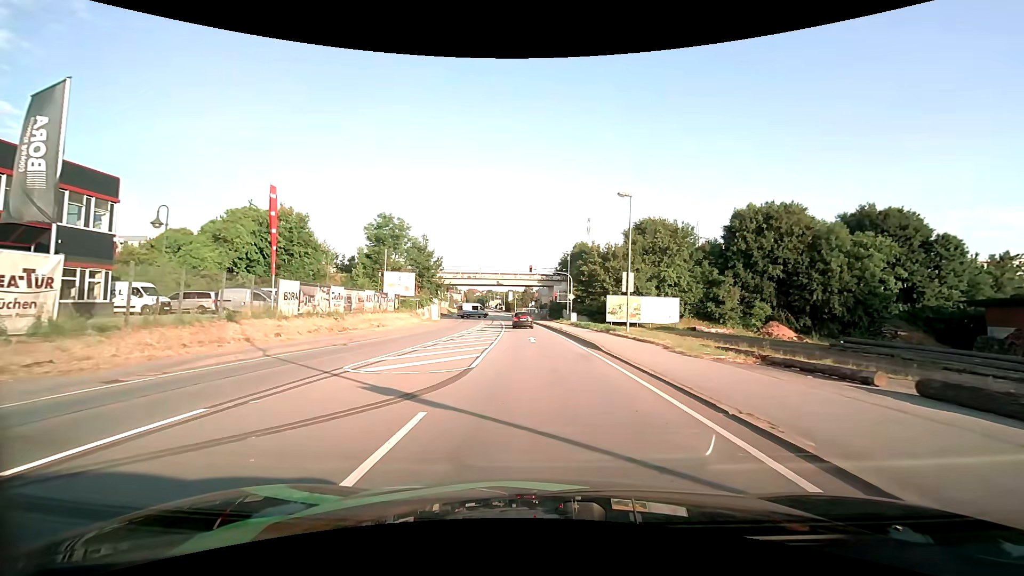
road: primary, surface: asphalt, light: Day
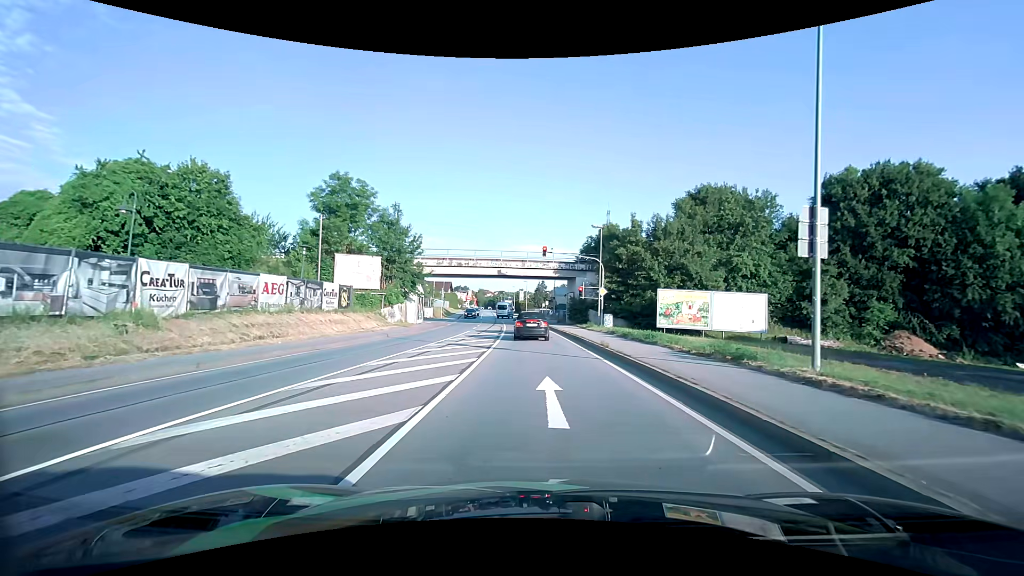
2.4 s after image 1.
(-0.2, +17.3) m; -2°
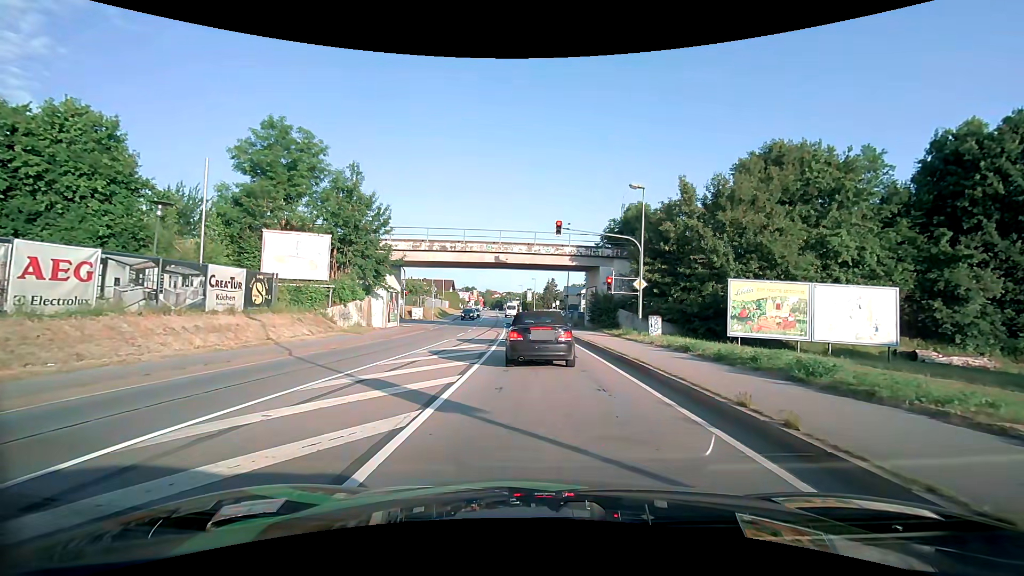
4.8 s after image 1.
(-0.1, +11.7) m; -1°
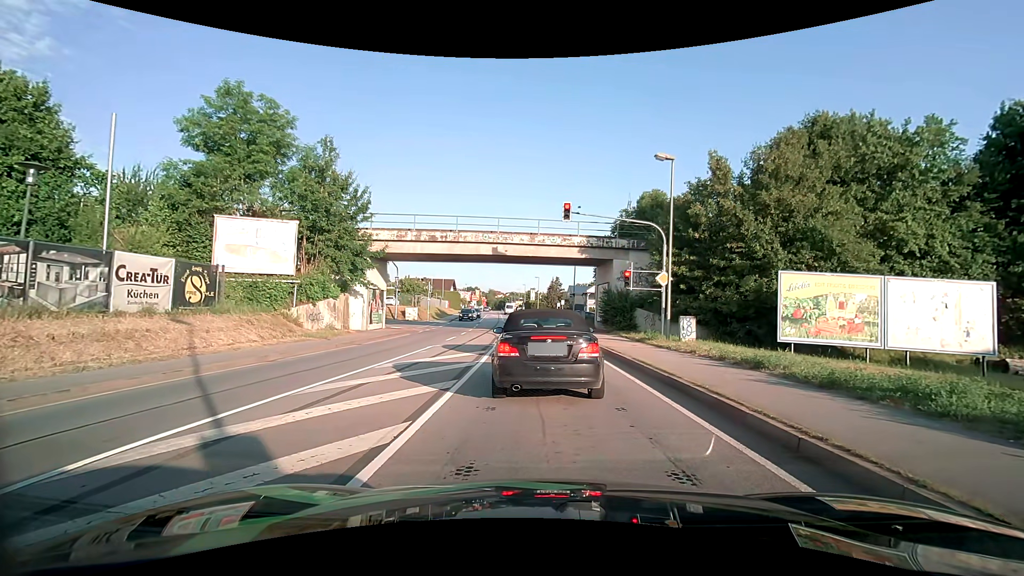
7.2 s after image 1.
(0.0, +4.3) m; -1°
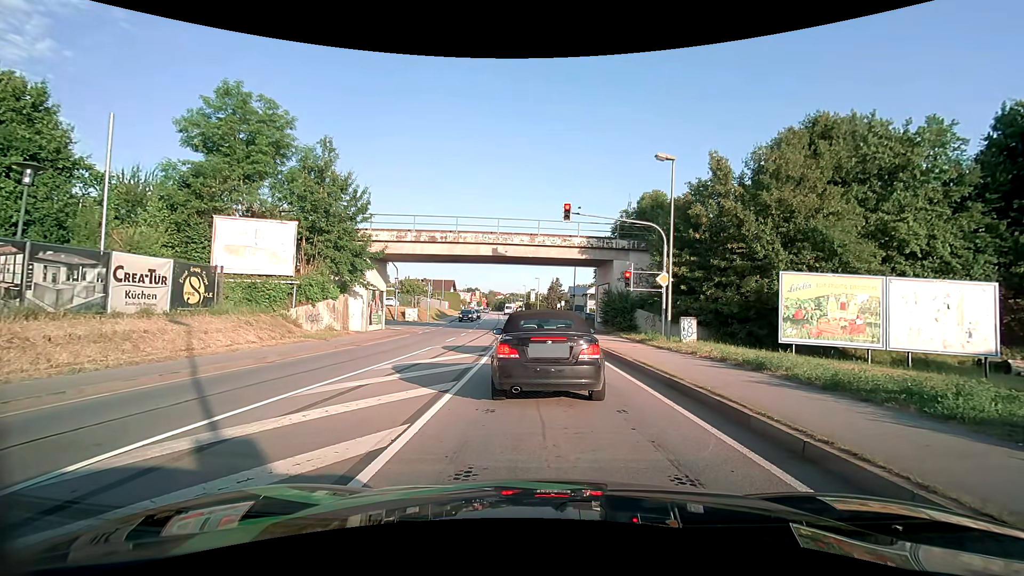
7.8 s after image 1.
(0.0, +0.1) m; 0°
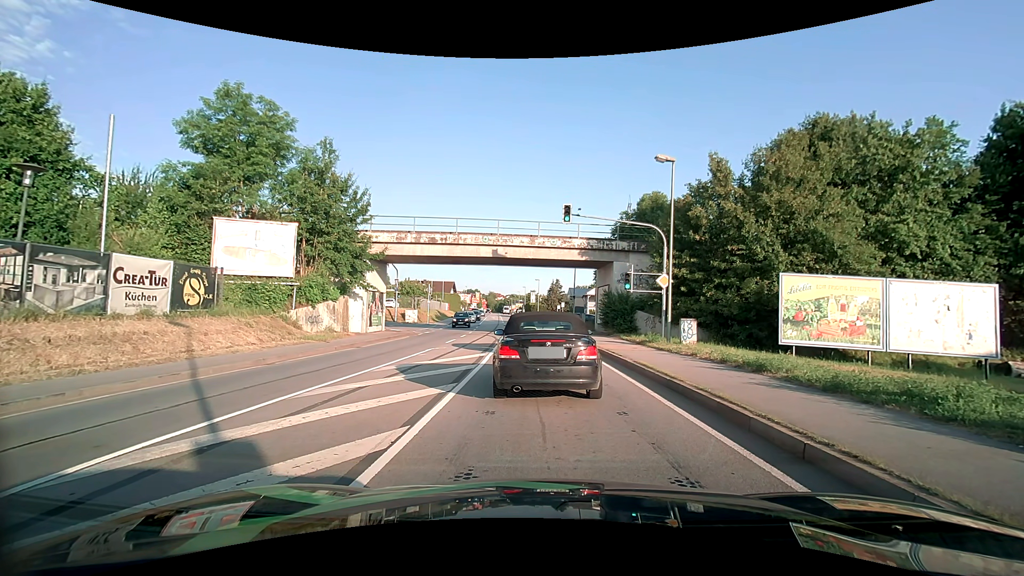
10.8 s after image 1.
(0.0, +0.1) m; 0°
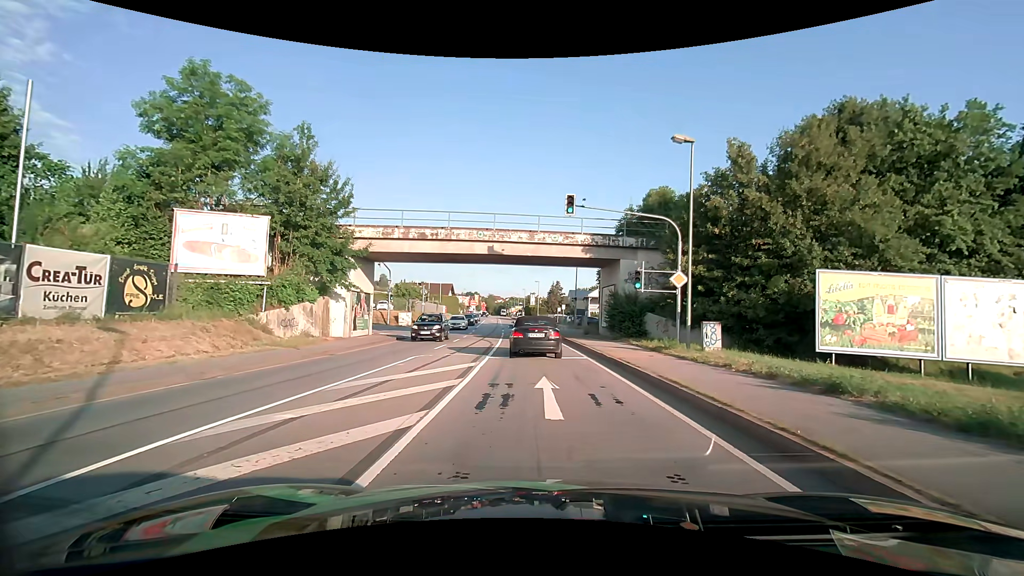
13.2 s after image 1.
(0.0, +2.9) m; +1°
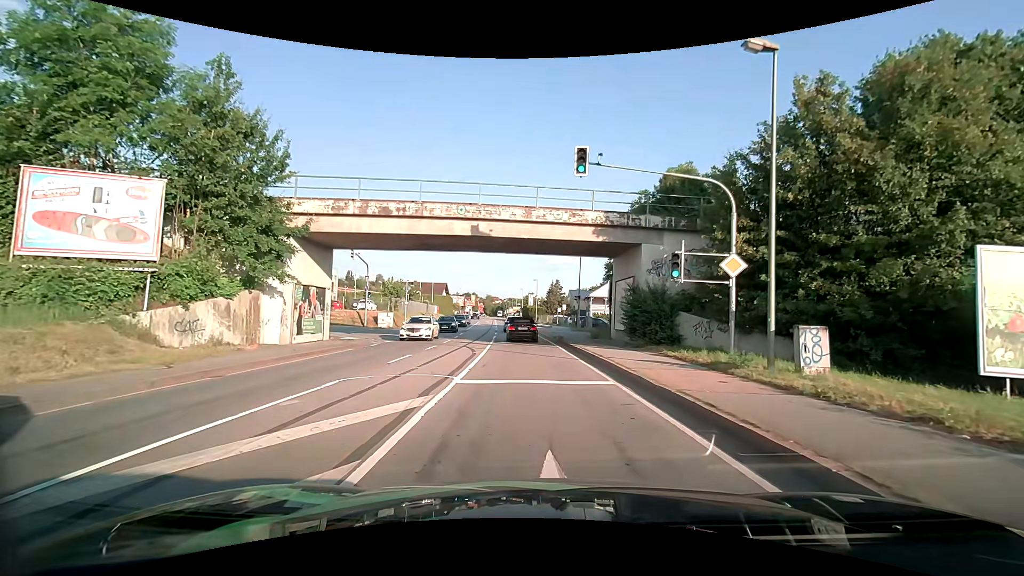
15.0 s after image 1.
(0.0, +6.7) m; 0°
(0, +10) (0, +20) (-1, +30) (-1, +40) (-2, +50) (-3, +60) (-4, +70) (-5, +80) (-6, +90) (-6, +100) m
